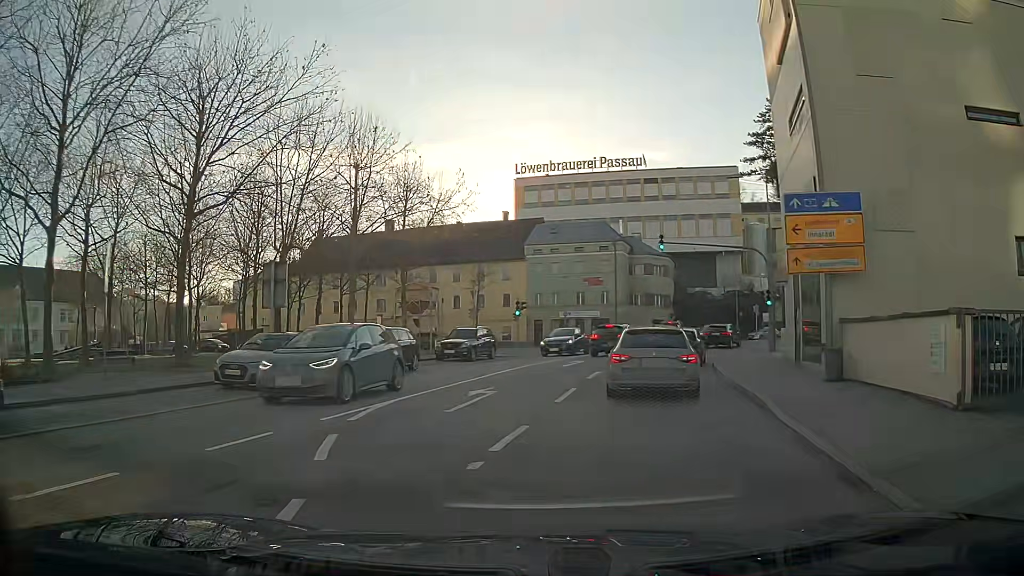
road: residential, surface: asphalt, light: Day
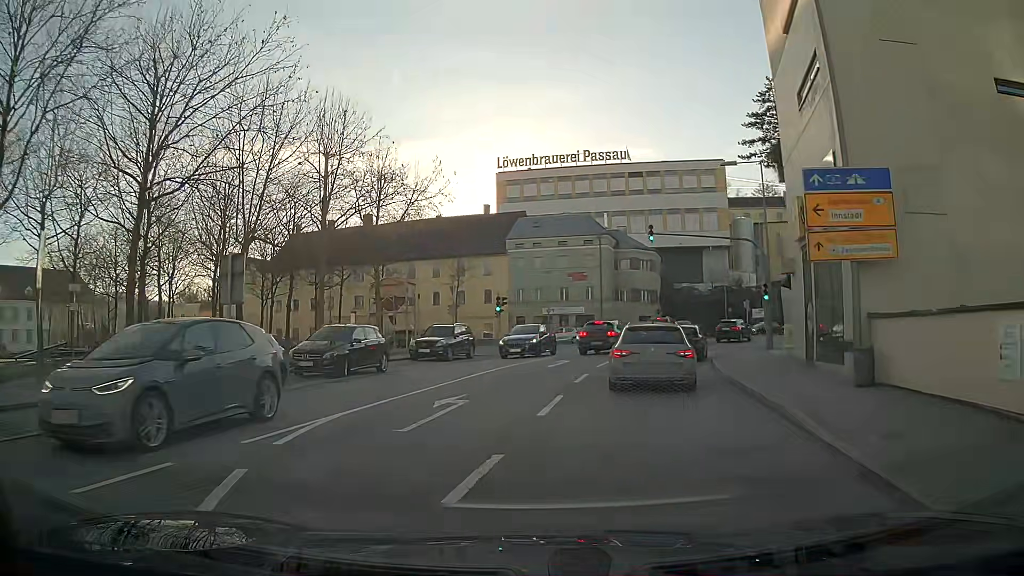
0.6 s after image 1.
(0.0, +2.3) m; -1°
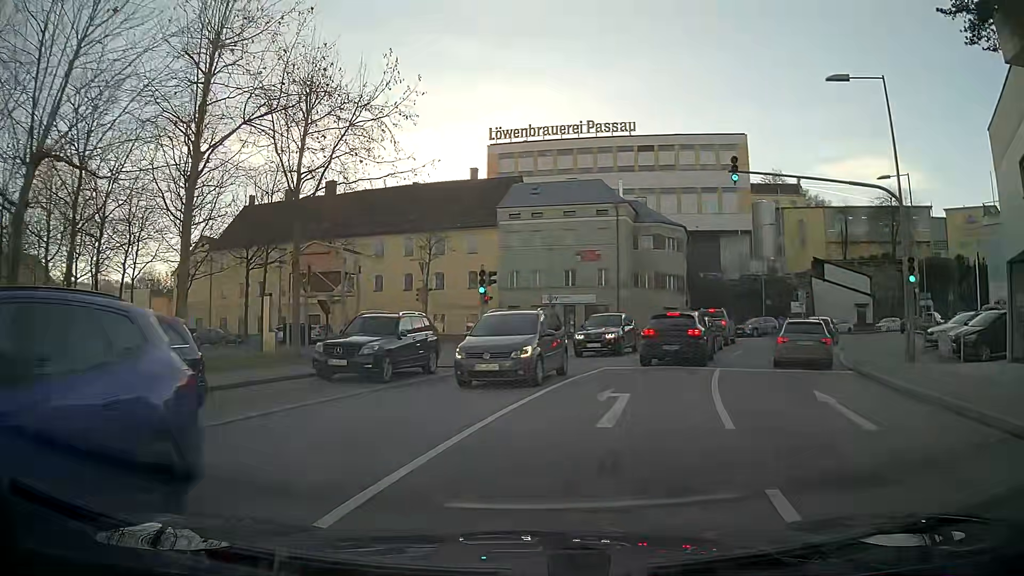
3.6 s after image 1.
(-0.1, +14.0) m; +2°
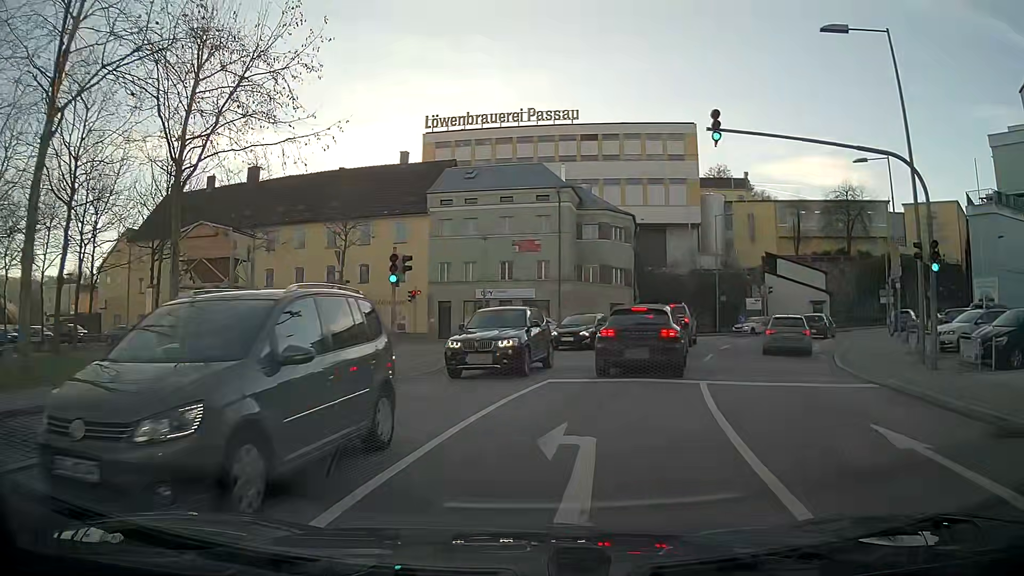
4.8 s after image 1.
(+0.2, +4.7) m; +5°
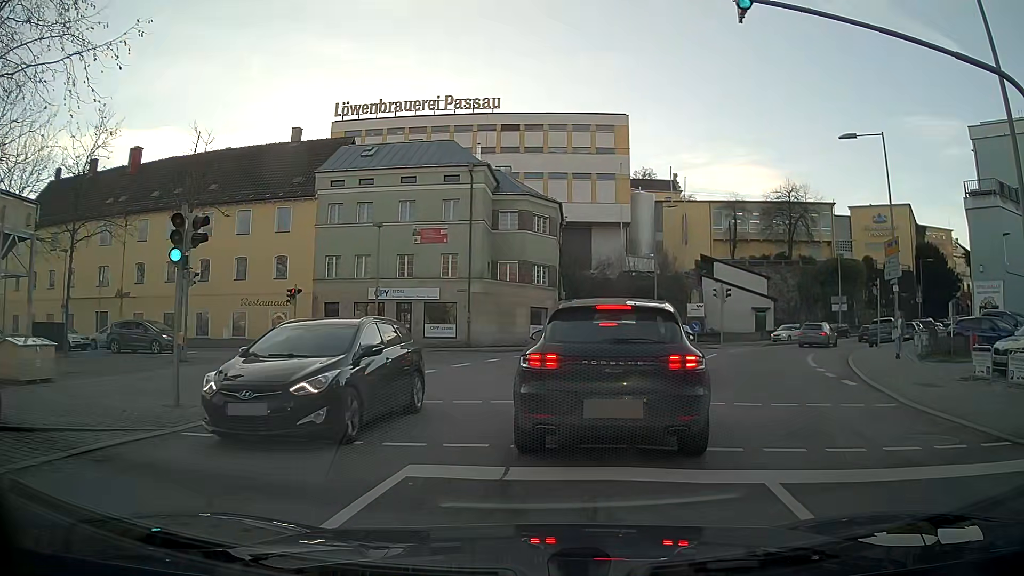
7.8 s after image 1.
(+0.5, +7.9) m; +8°
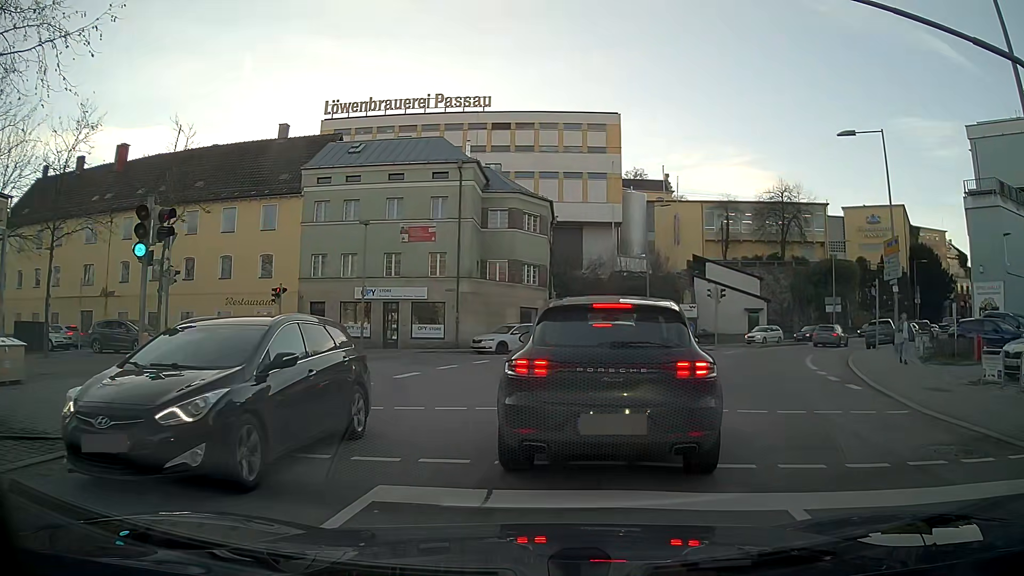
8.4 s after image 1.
(0.0, +0.8) m; +1°
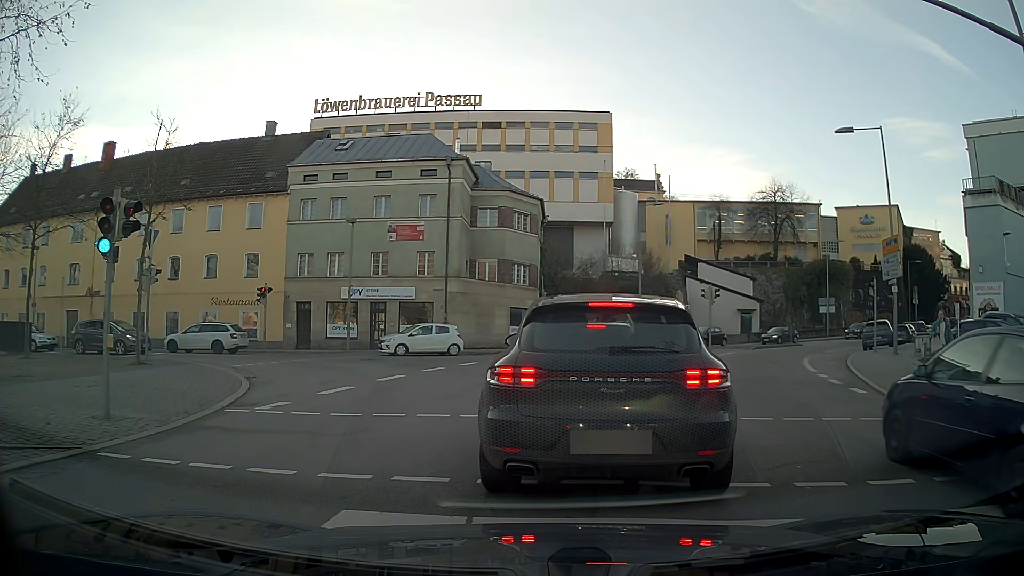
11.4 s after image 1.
(0.0, +0.8) m; 0°
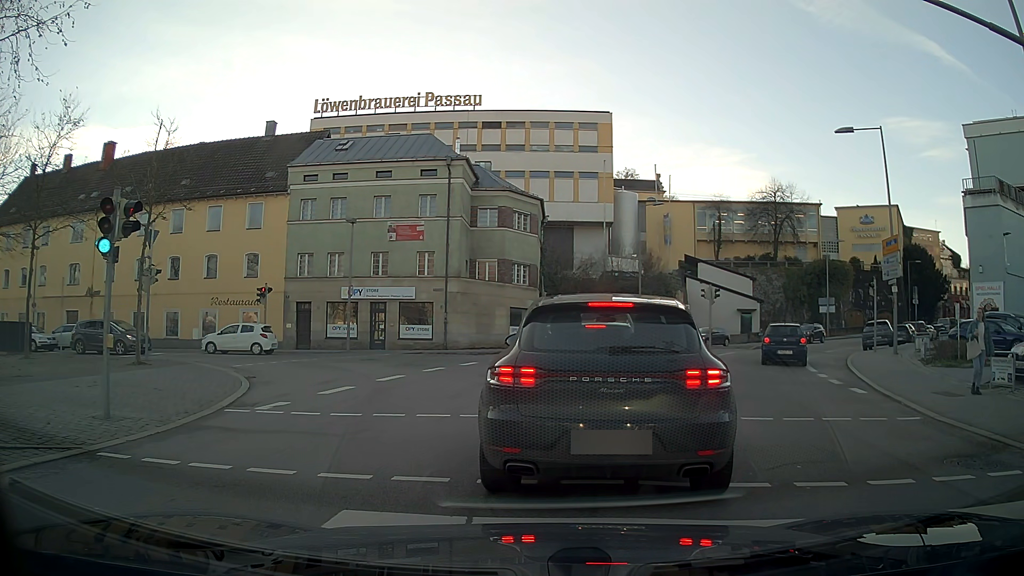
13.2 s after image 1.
(0.0, 0.0) m; 0°
